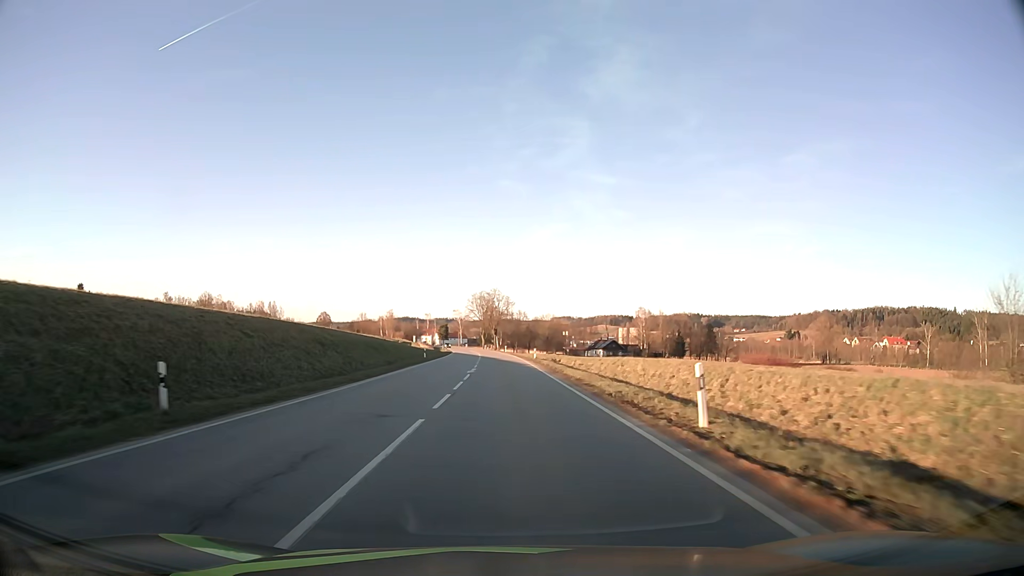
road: secondary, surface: asphalt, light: Day
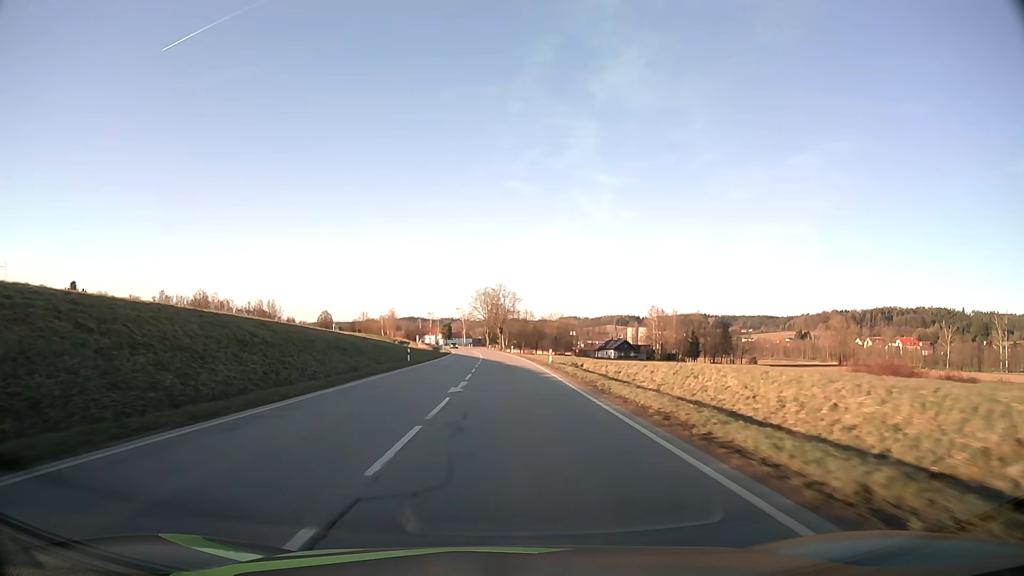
(-0.1, +13.5) m; -1°
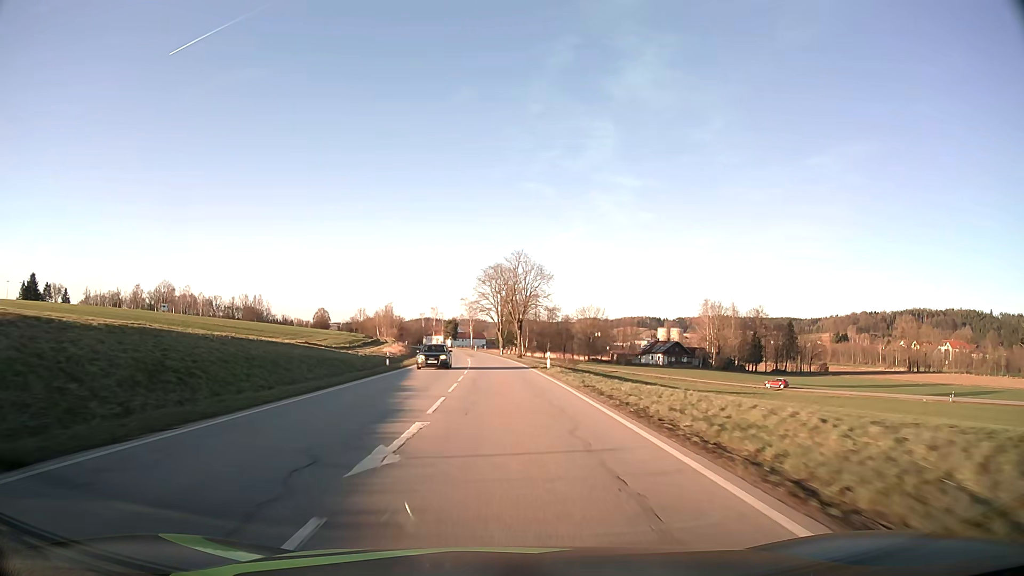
(-0.5, +54.1) m; -1°
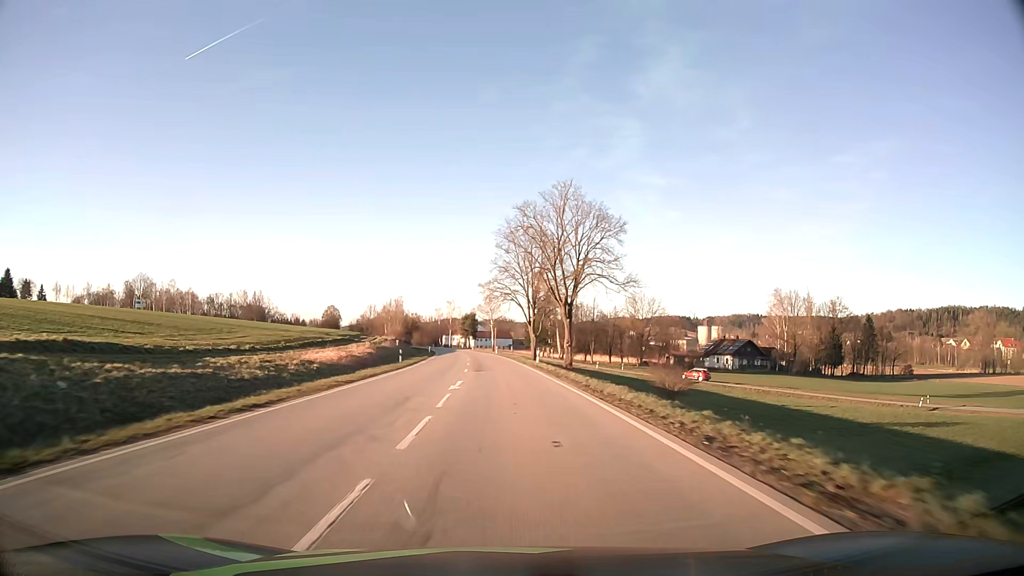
(-0.8, +40.7) m; -2°
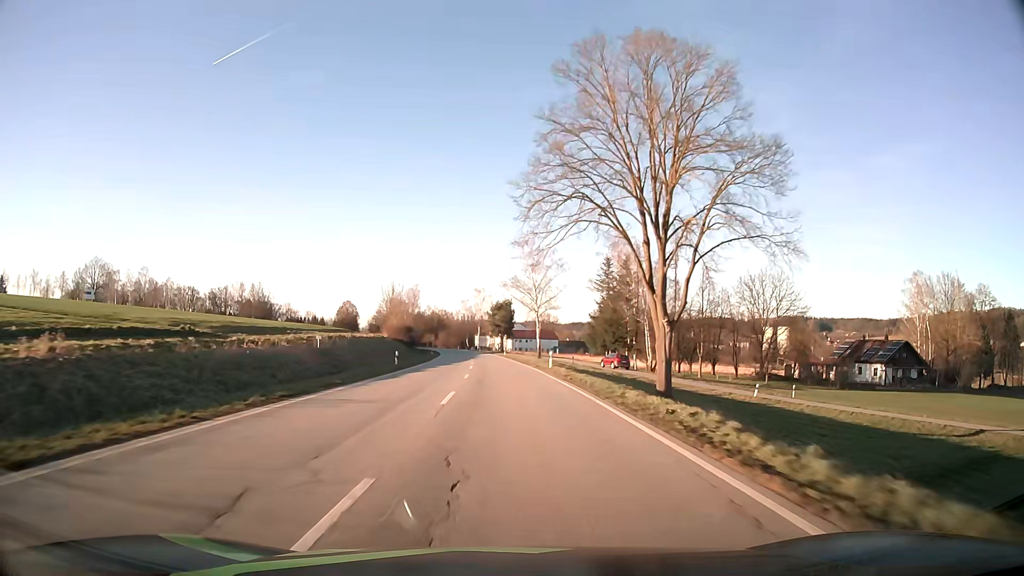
(-1.5, +54.6) m; -3°
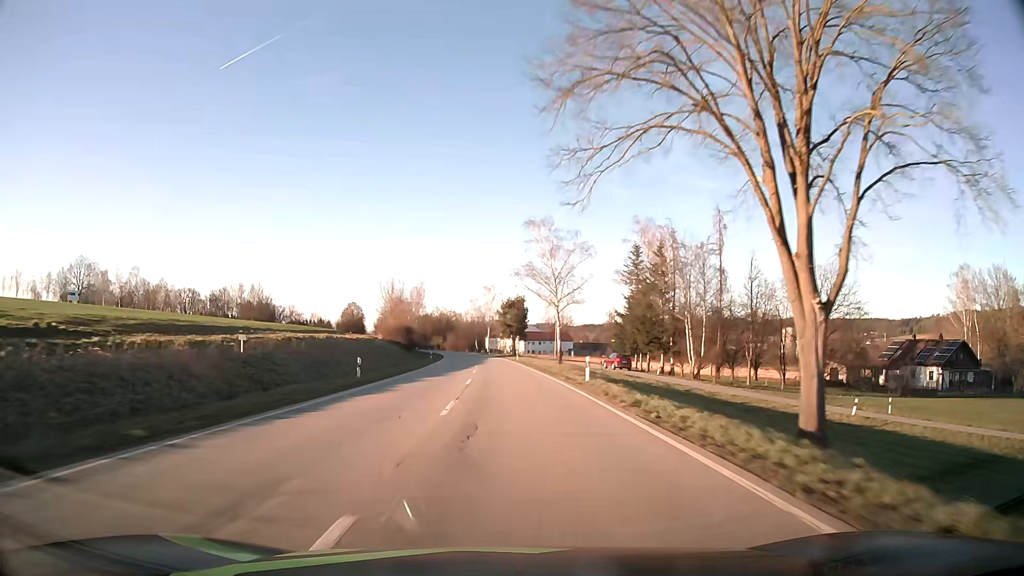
(-0.1, +13.7) m; -1°
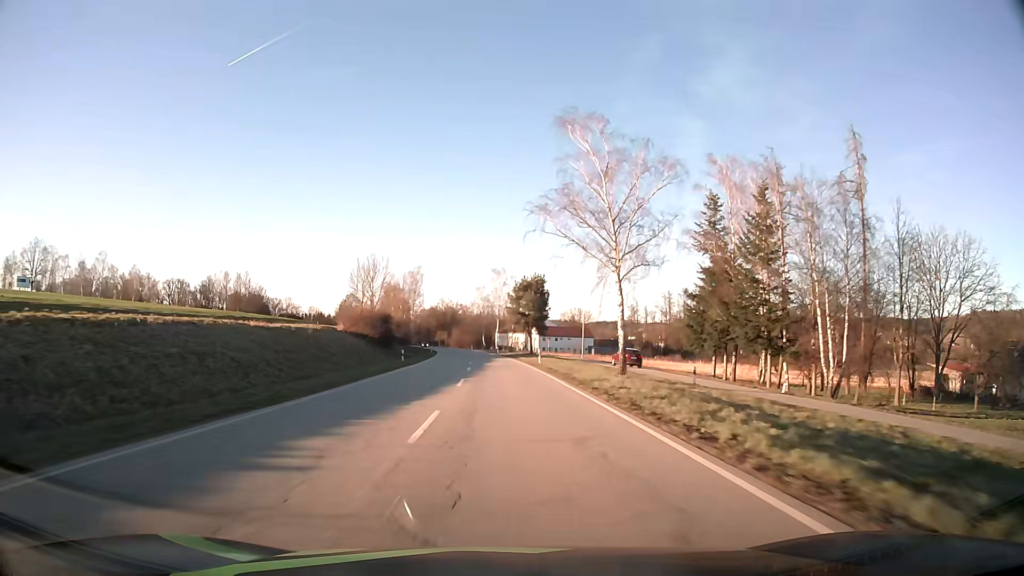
(-0.3, +27.6) m; -1°
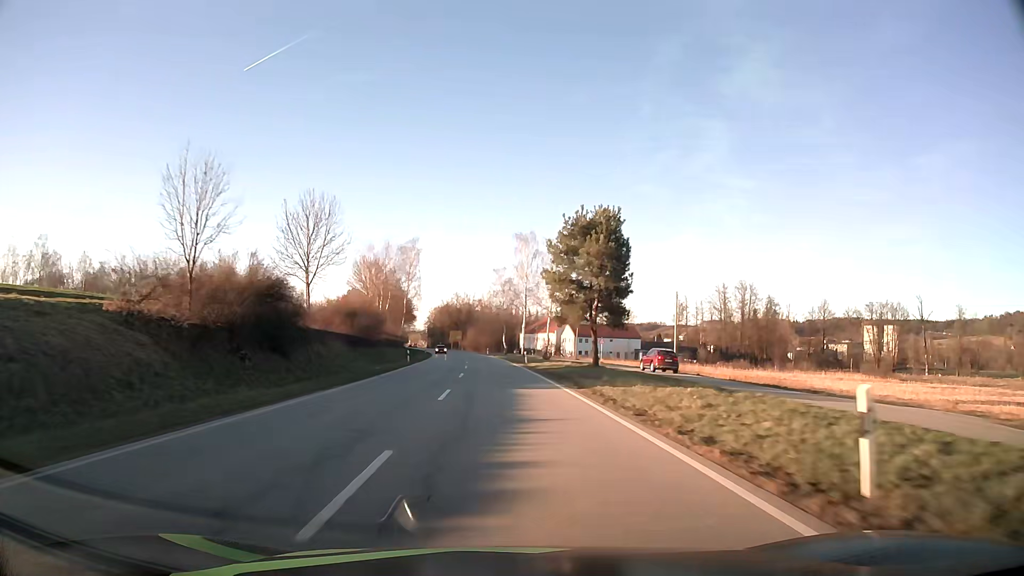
(-0.9, +41.6) m; -2°
(0, +10) (0, +20) (0, +30) (-1, +40) (-1, +50) (-2, +60) (-3, +70) (-3, +80) (-4, +90) (-5, +100) m
